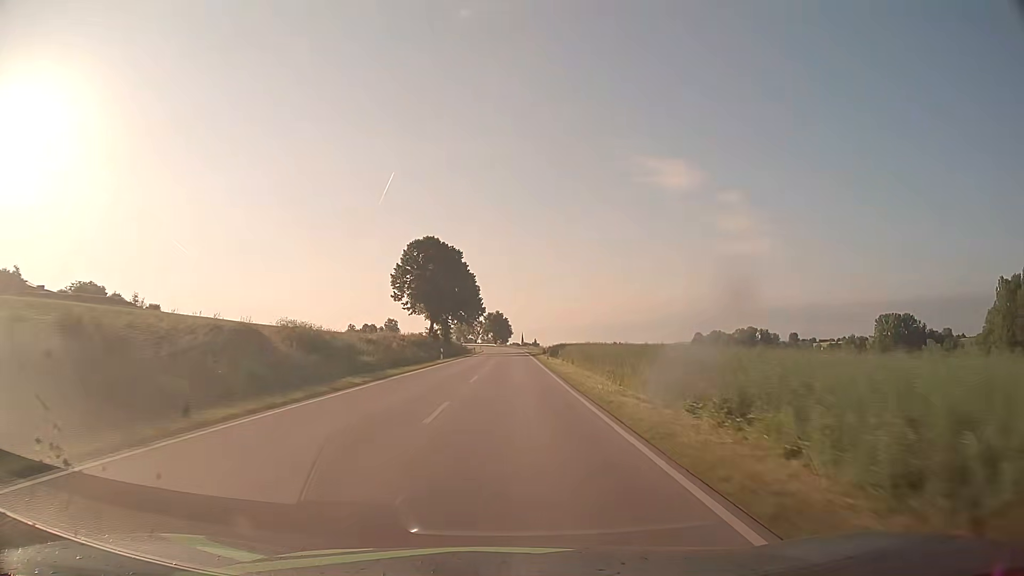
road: secondary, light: Day
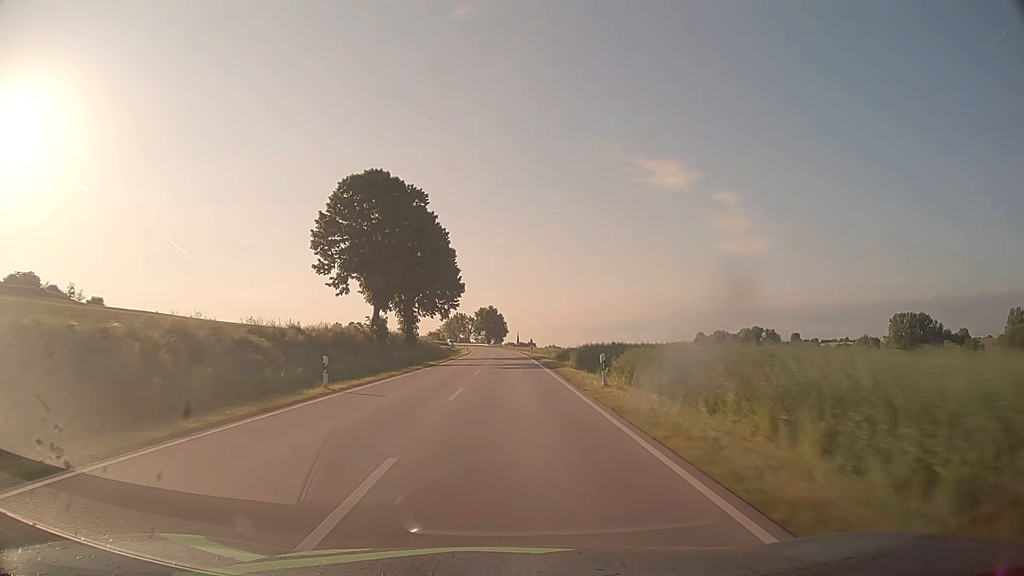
(+0.1, +31.7) m; 0°
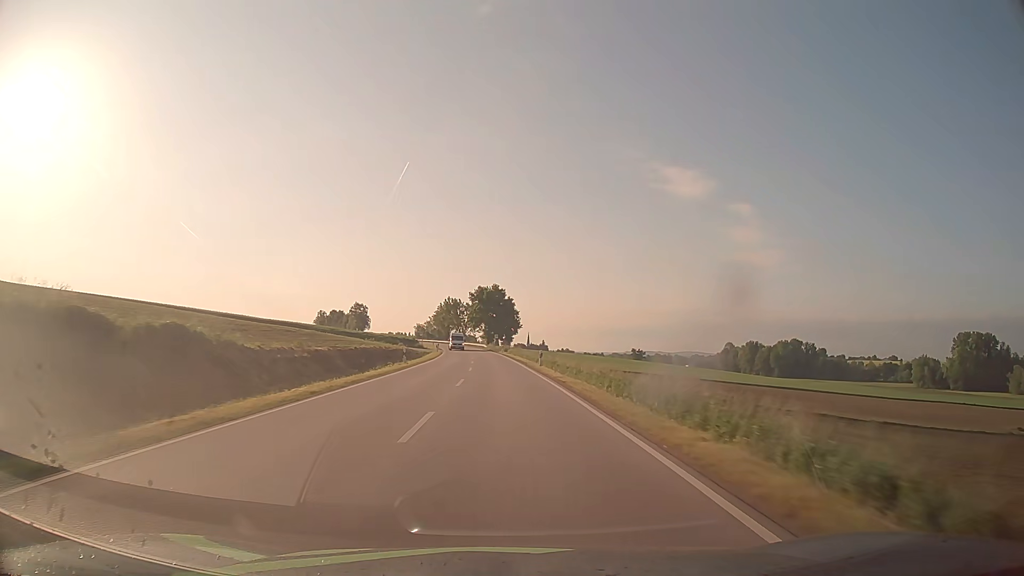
(-0.4, +79.1) m; -1°
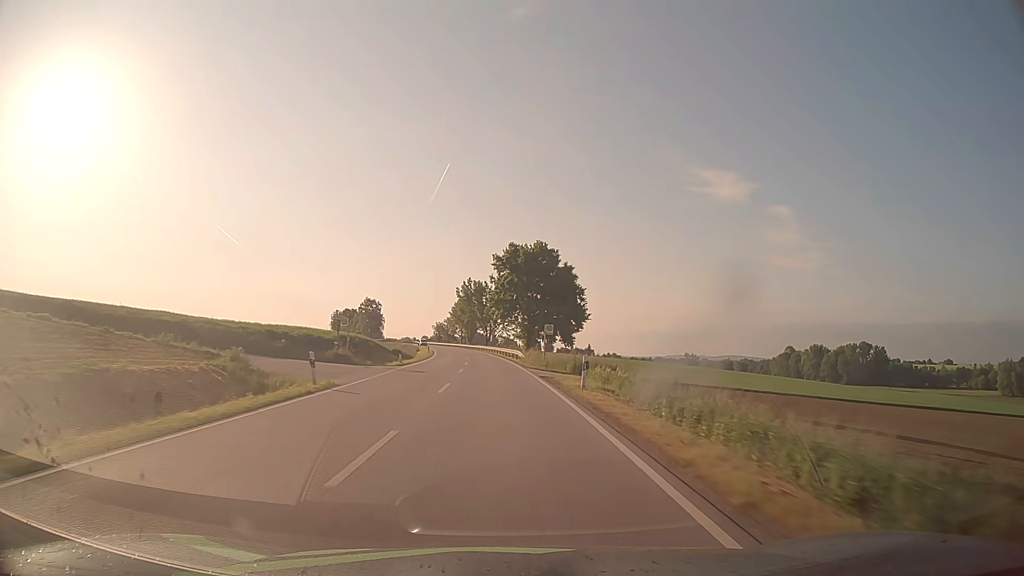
(-1.5, +63.2) m; -3°
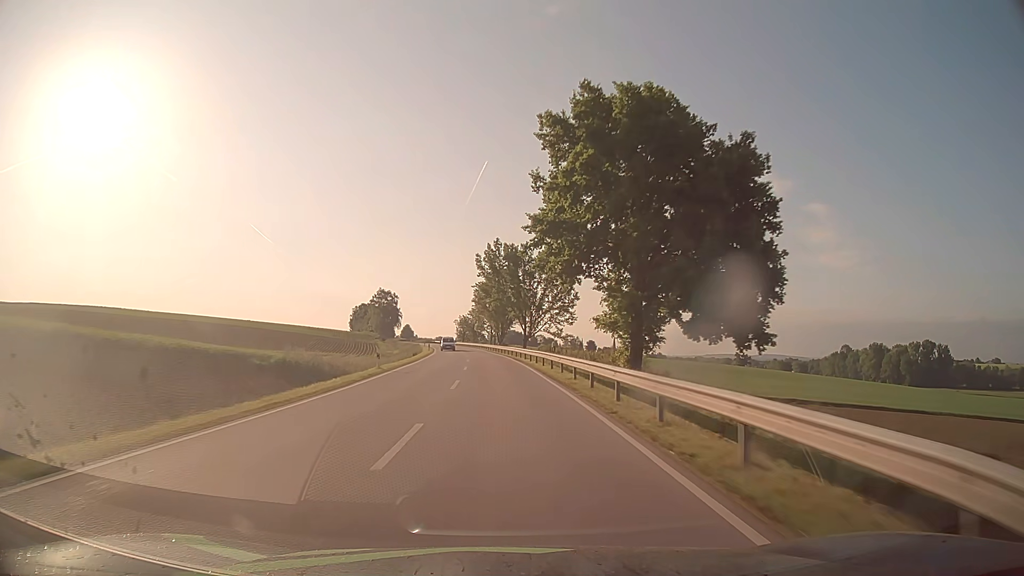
(-1.4, +47.3) m; -3°
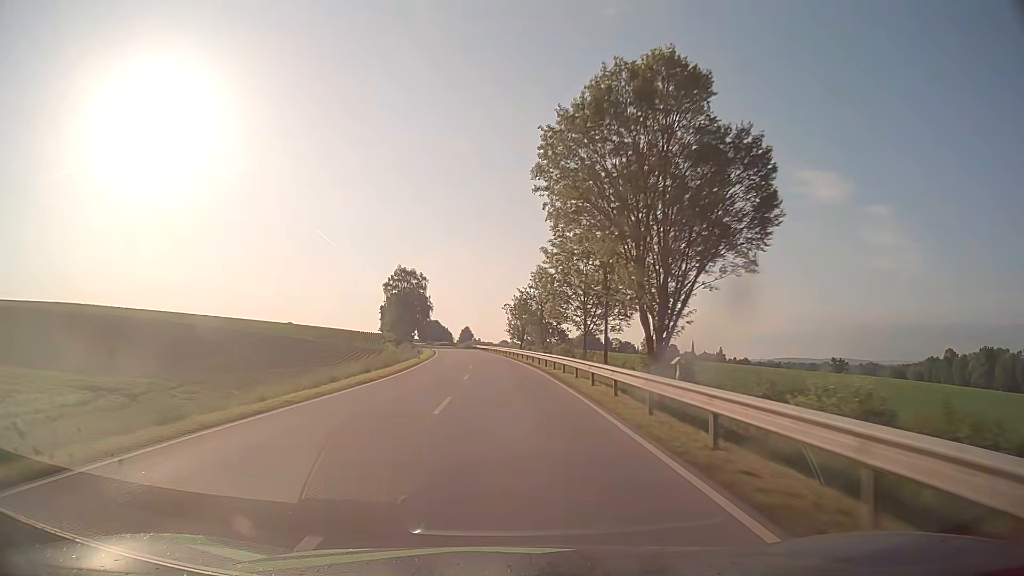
(-3.8, +78.9) m; -6°
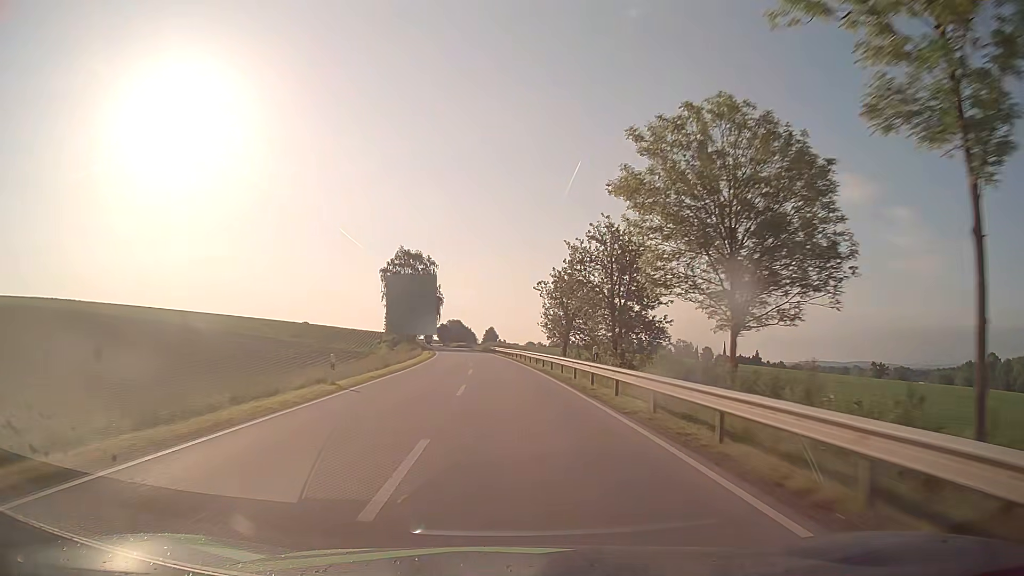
(-0.7, +31.6) m; -2°
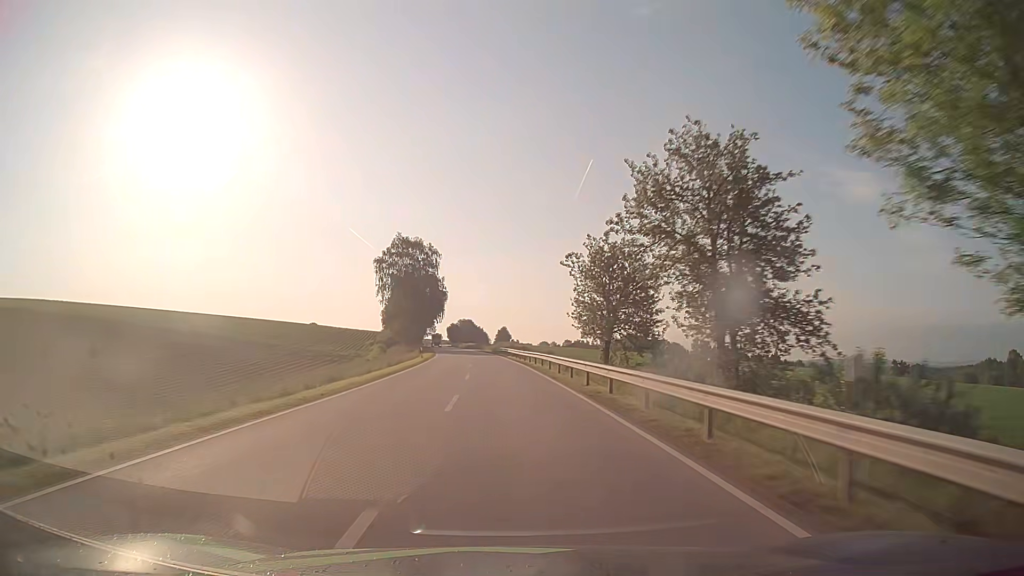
(-0.1, +15.8) m; -1°
(0, +10) (0, +20) (-1, +30) (-1, +40) (-1, +50) (-2, +60) (-3, +70) (-4, +80) (-5, +90) (-6, +100) m
